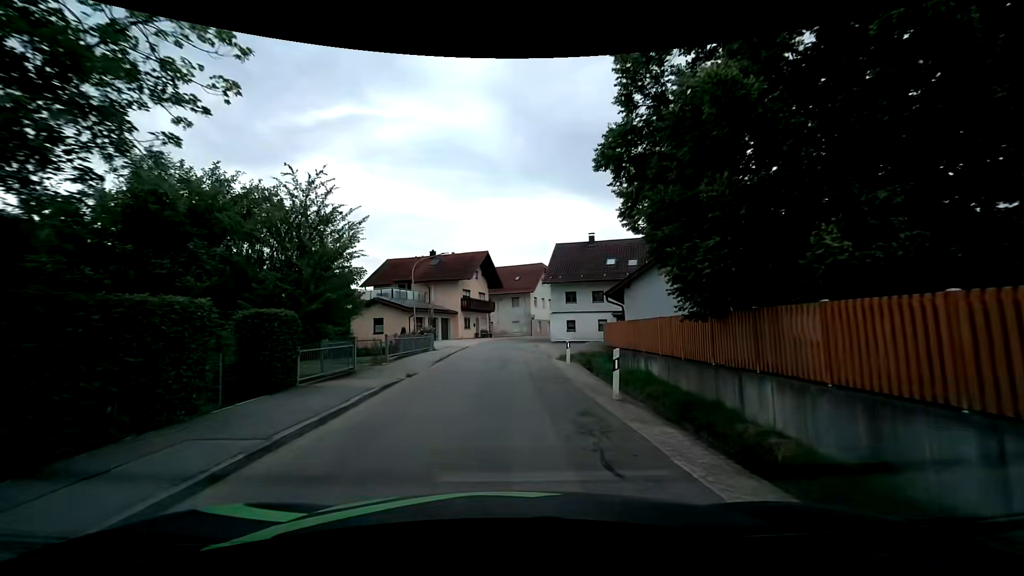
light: Day
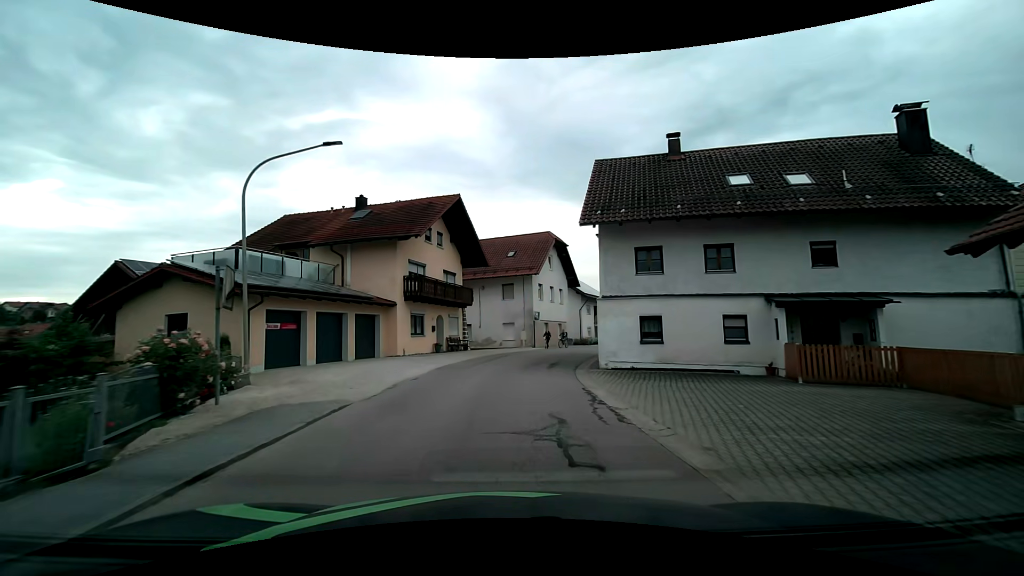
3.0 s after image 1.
(0.0, +25.3) m; +1°
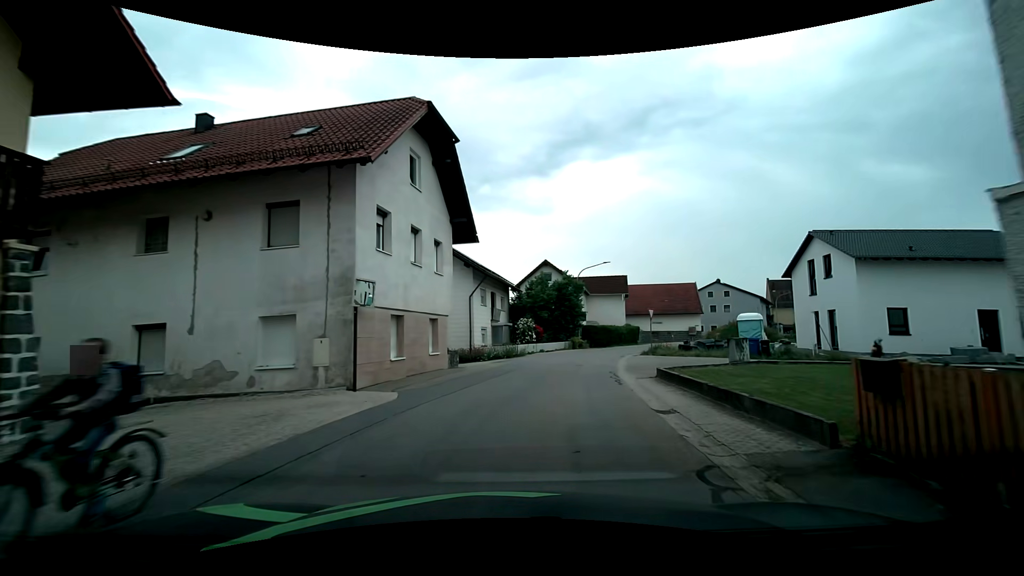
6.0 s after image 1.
(+2.0, +25.1) m; +16°
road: tertiary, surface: asphalt
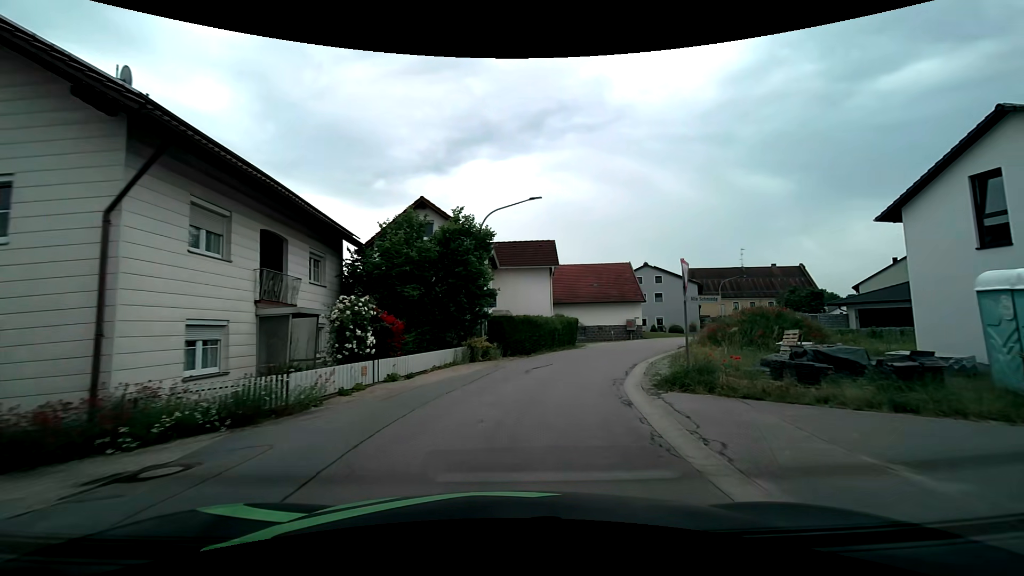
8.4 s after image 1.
(+1.8, +20.8) m; +10°
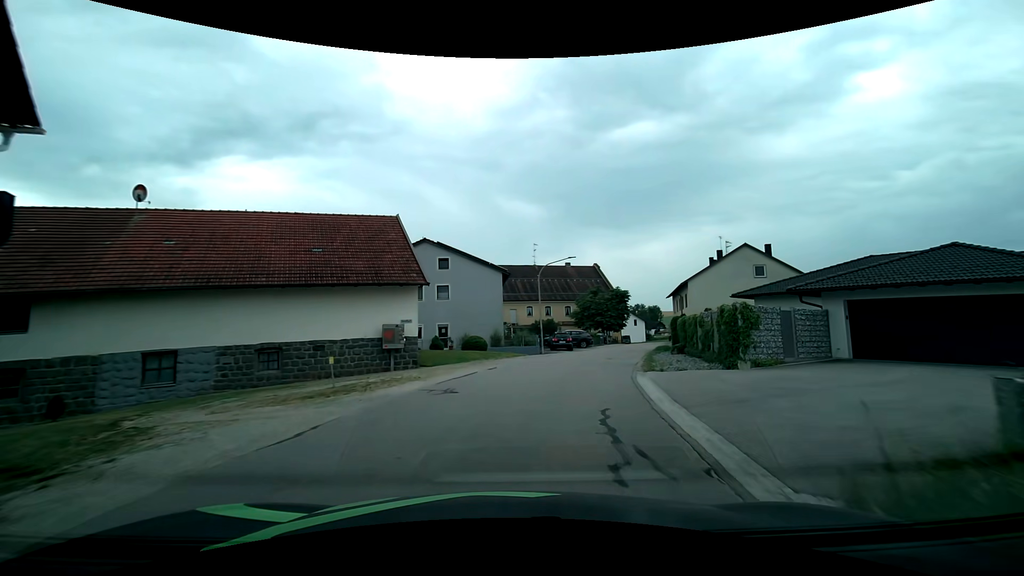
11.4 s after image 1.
(+6.6, +27.6) m; +26°
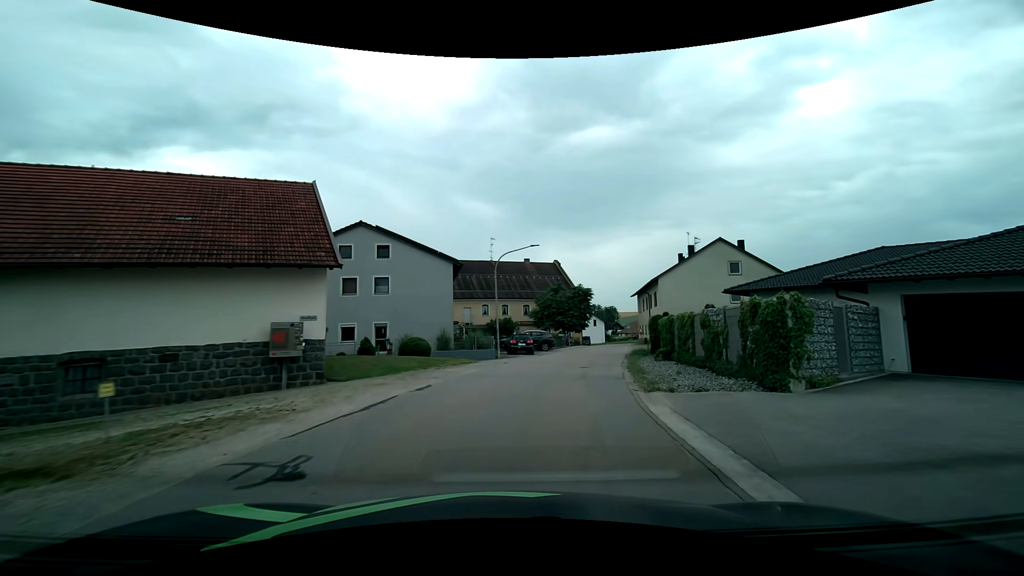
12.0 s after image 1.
(+0.3, +6.0) m; +6°
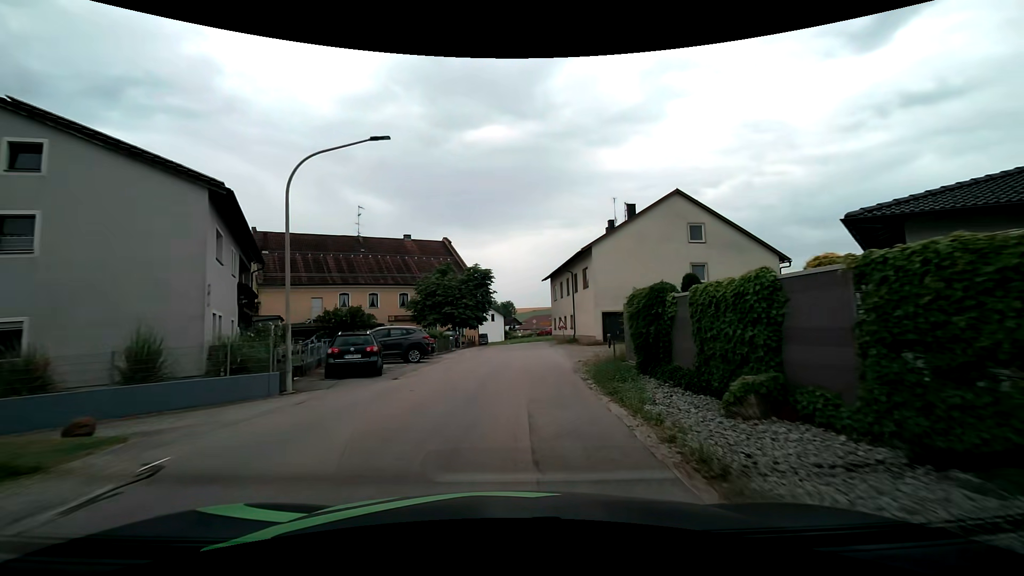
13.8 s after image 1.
(+2.1, +17.7) m; +12°
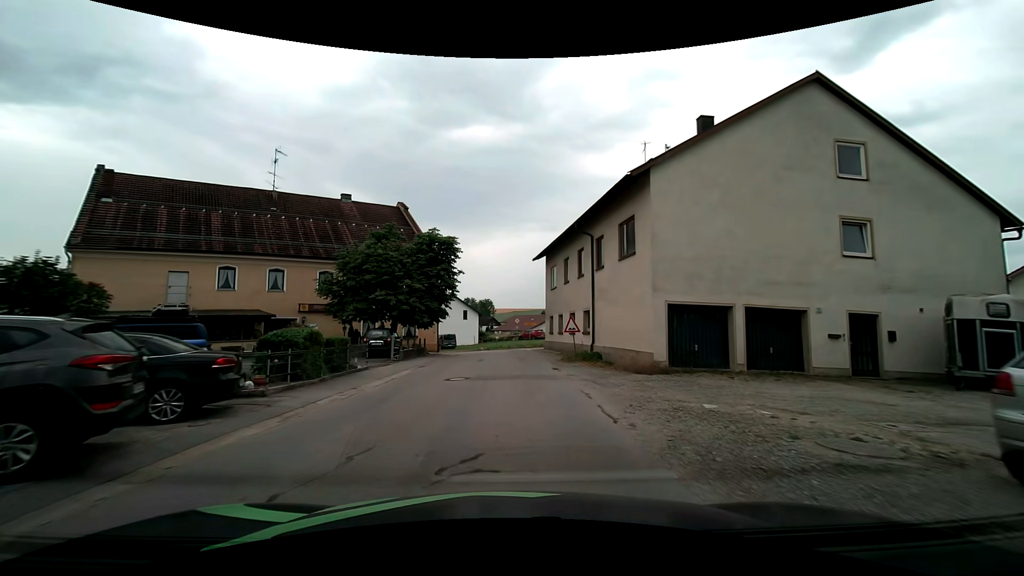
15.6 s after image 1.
(+0.4, +17.1) m; +2°
(0, +10) (0, +20) (0, +30) (0, +40) (-3, +49) (-9, +58) (-16, +65) (-23, +72) (-30, +79) (-37, +86) m
